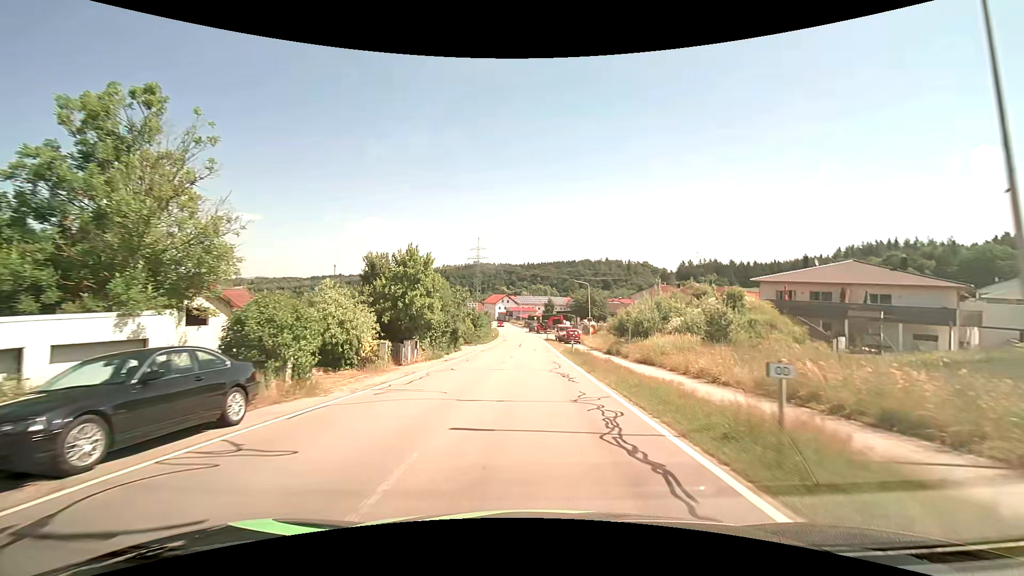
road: secondary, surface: asphalt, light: Day
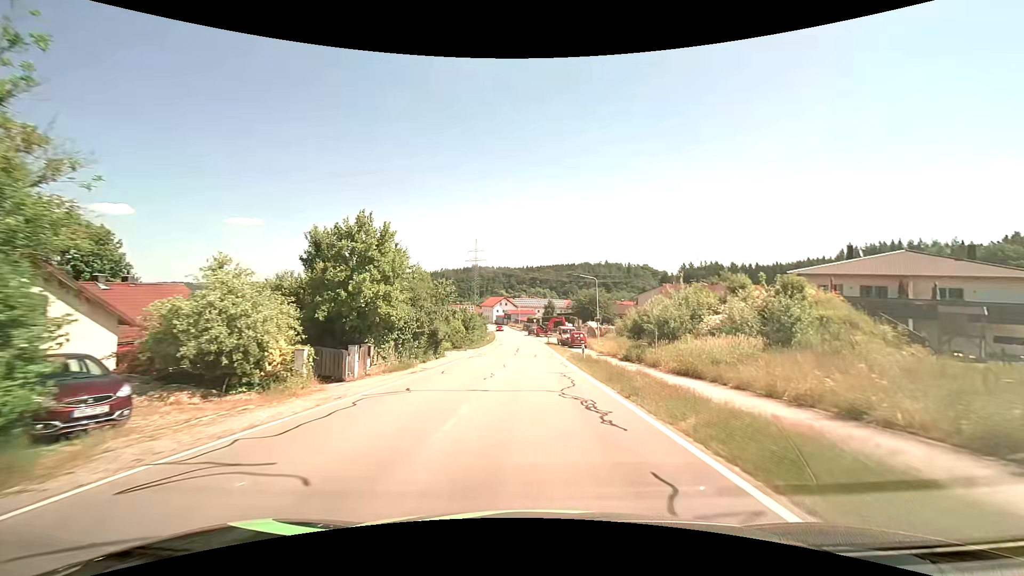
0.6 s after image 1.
(0.0, +7.7) m; 0°
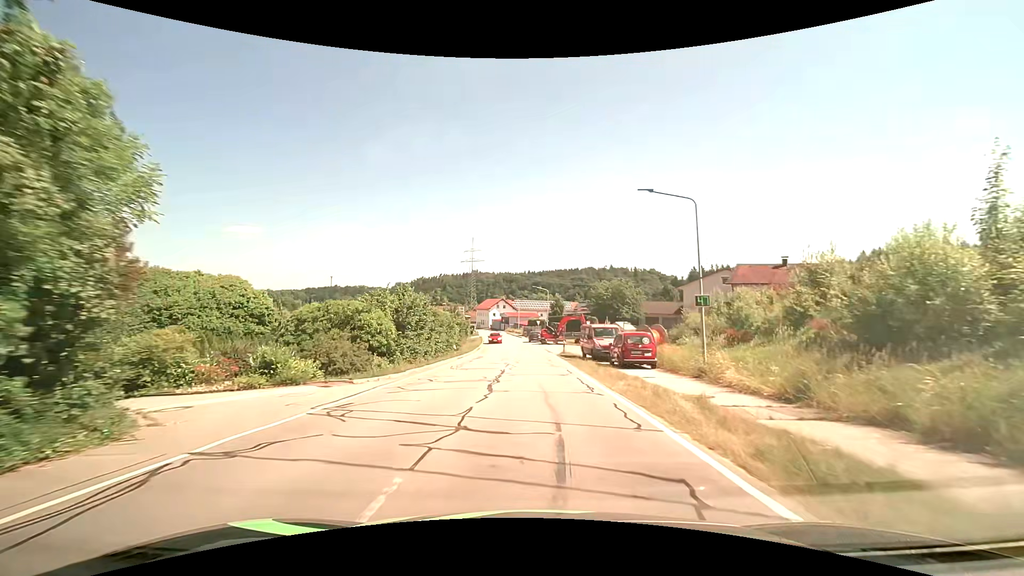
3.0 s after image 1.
(0.0, +29.3) m; 0°
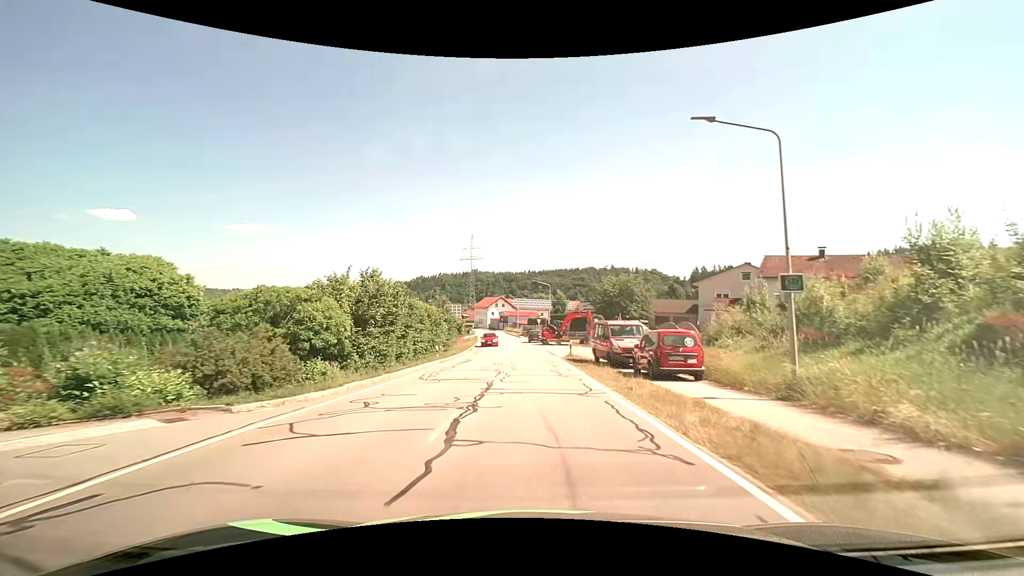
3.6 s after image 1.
(0.0, +6.6) m; 0°
(0, +10) (0, +20) (0, +30) (0, +40) (-1, +50) (-3, +60) (-3, +70) (-4, +80) (-4, +90) (-5, +100) m
